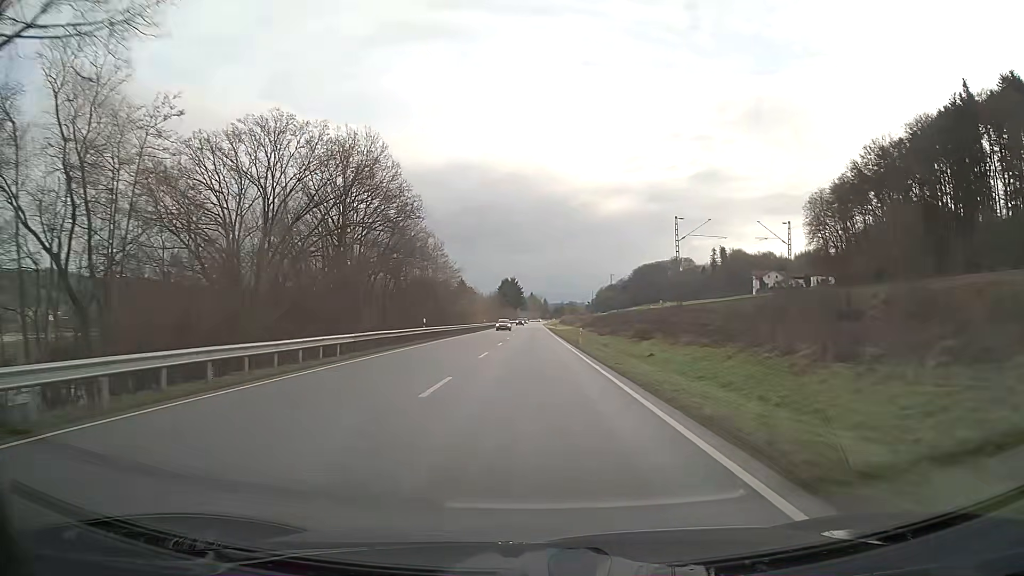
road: primary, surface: asphalt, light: Day
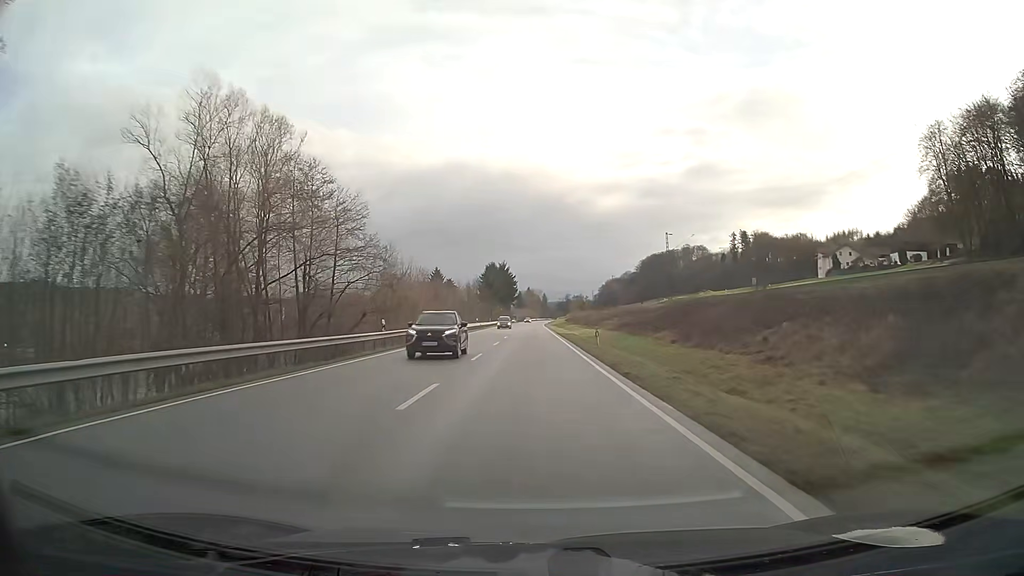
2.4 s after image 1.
(+0.1, +63.2) m; 0°
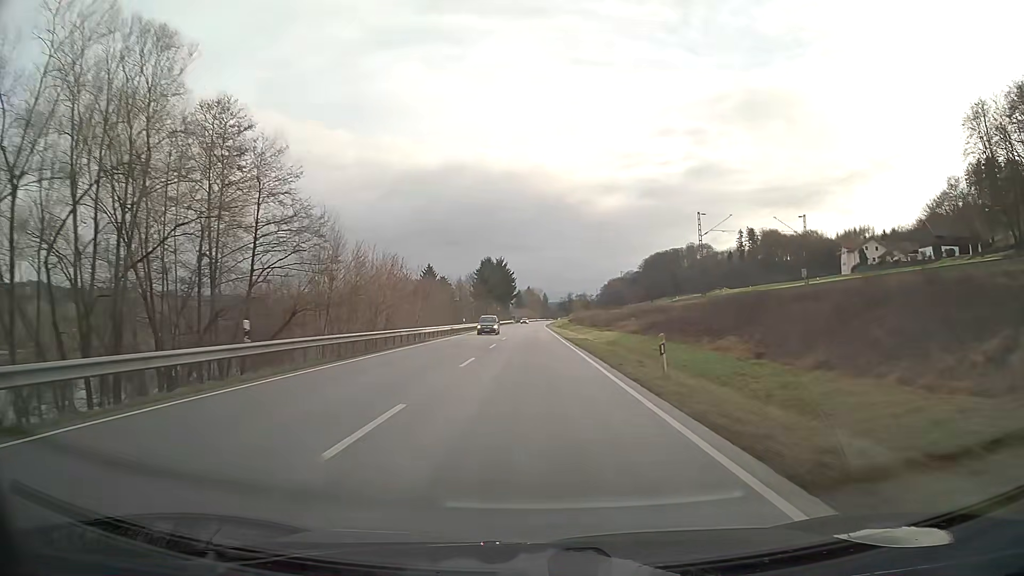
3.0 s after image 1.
(0.0, +15.8) m; 0°
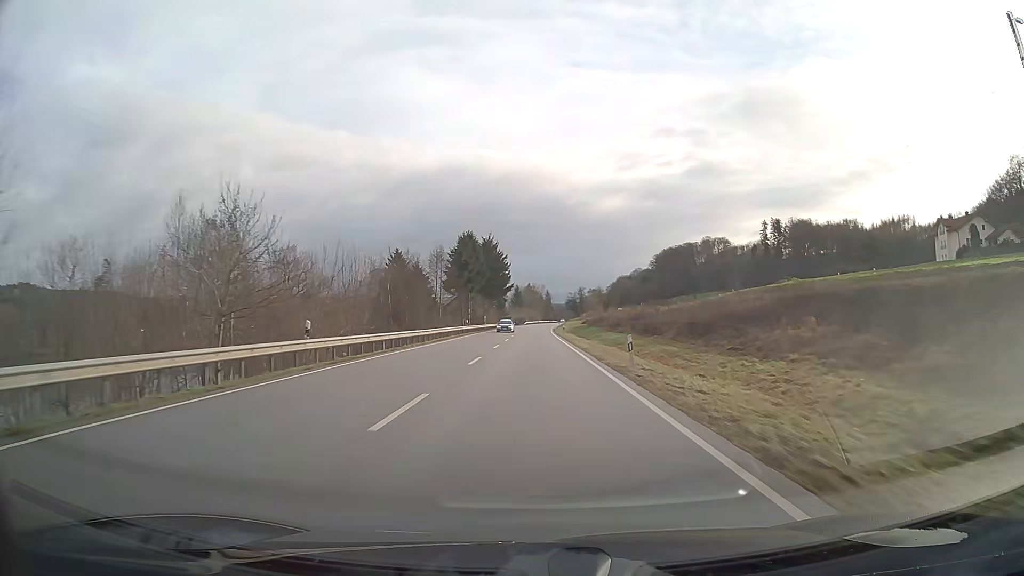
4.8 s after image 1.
(0.0, +47.4) m; 0°
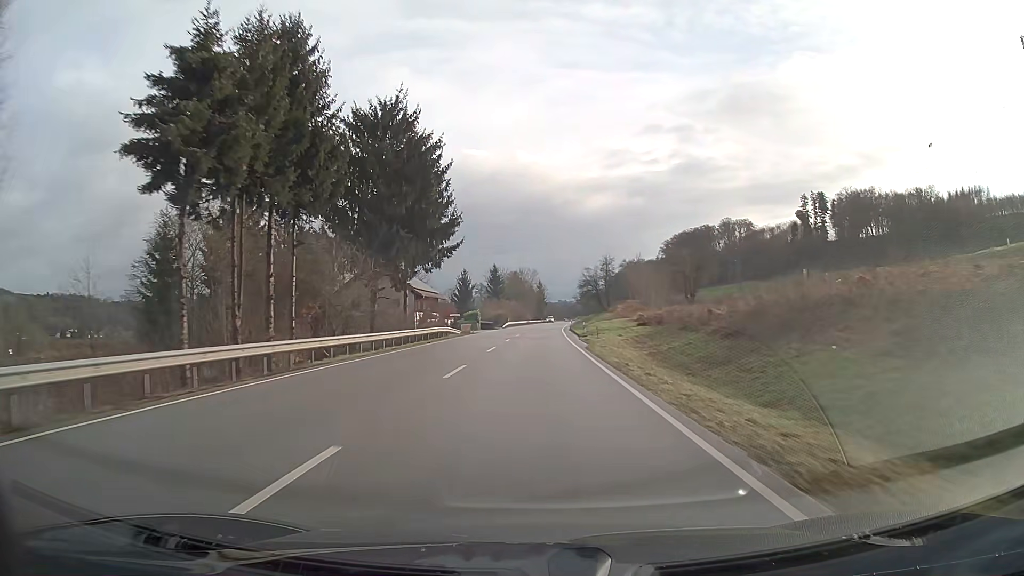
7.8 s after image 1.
(+0.4, +78.9) m; +1°
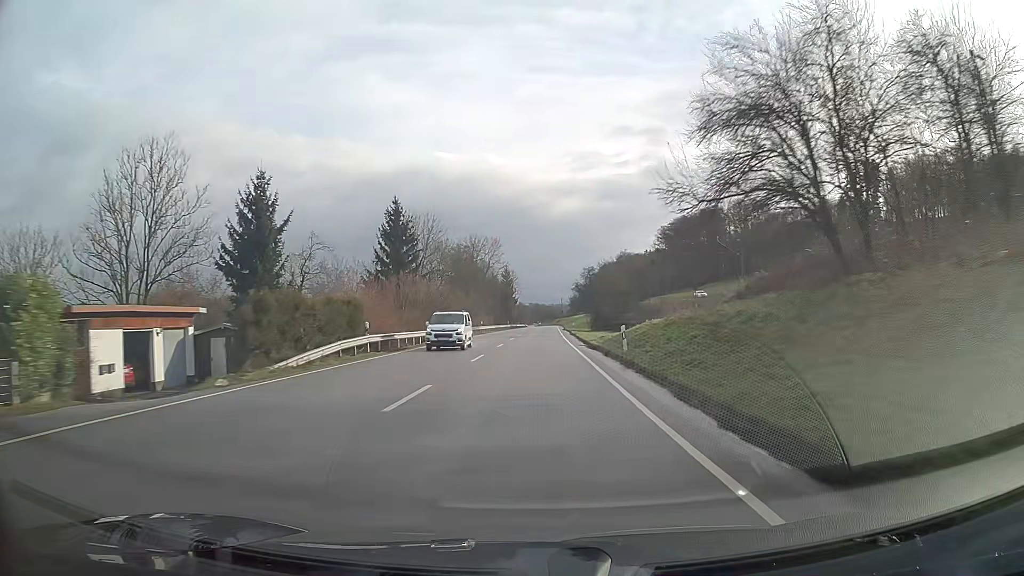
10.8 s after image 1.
(+1.7, +78.9) m; +2°
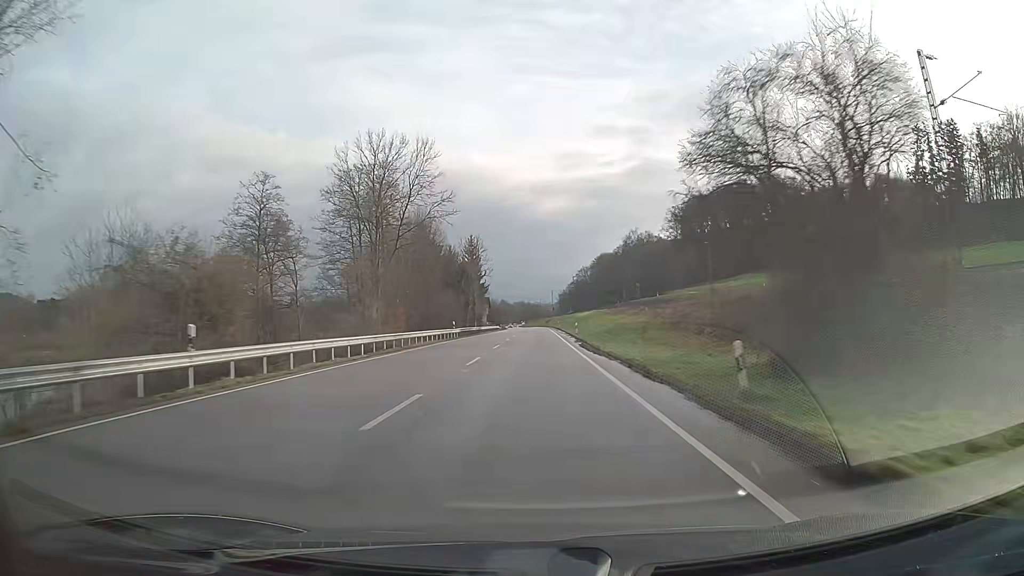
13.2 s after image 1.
(+0.8, +63.1) m; +1°
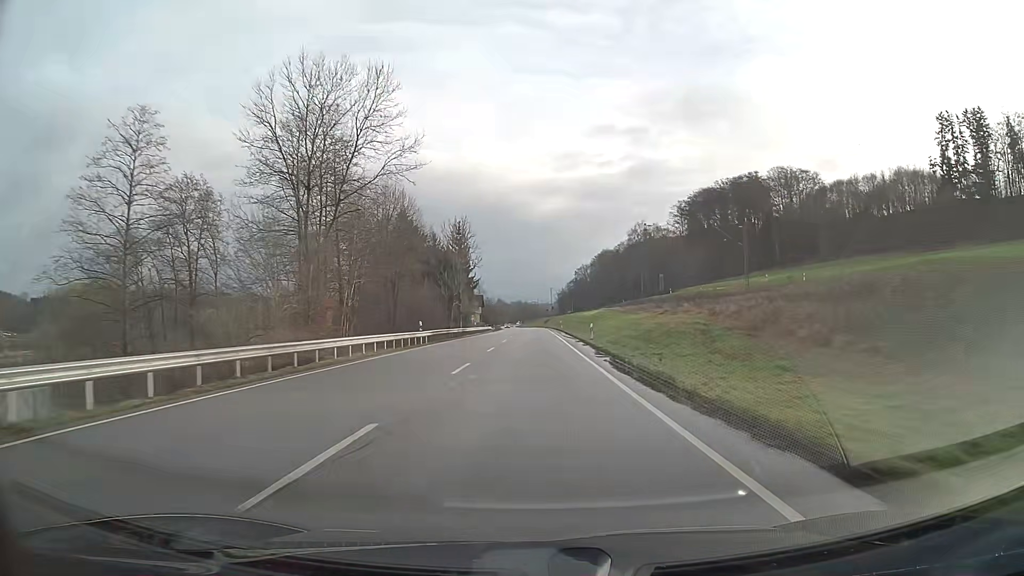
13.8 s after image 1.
(0.0, +15.8) m; 0°
(0, +10) (0, +20) (0, +30) (0, +40) (0, +50) (0, +60) (0, +70) (0, +80) (0, +90) (0, +100) m
